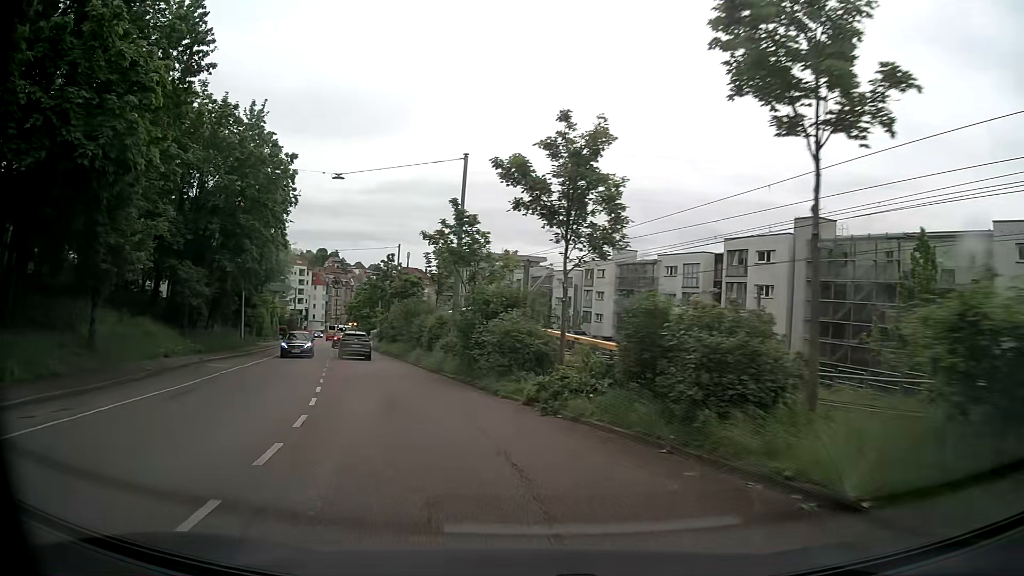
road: tertiary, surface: asphalt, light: Day
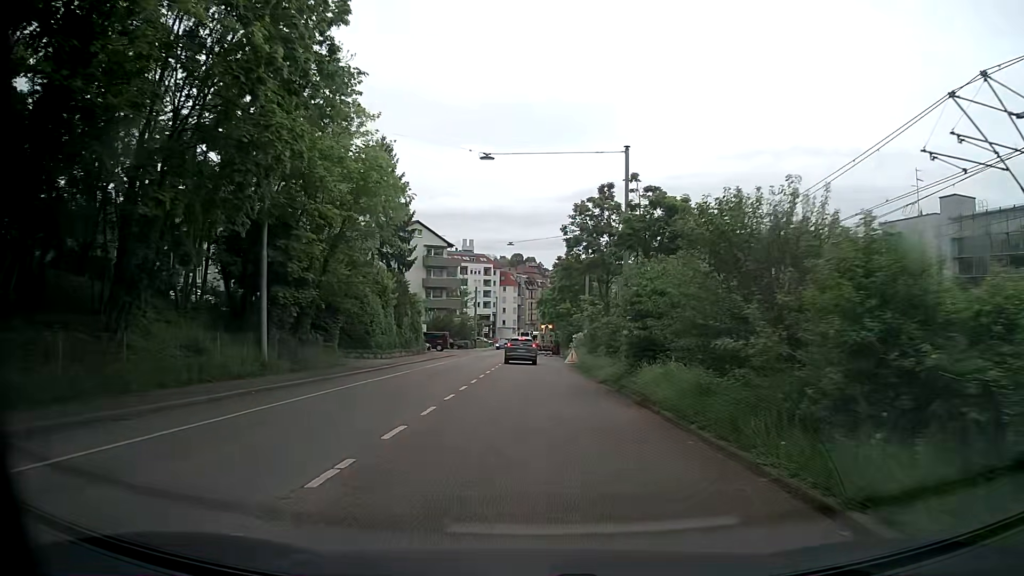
(-7.3, +30.3) m; -18°
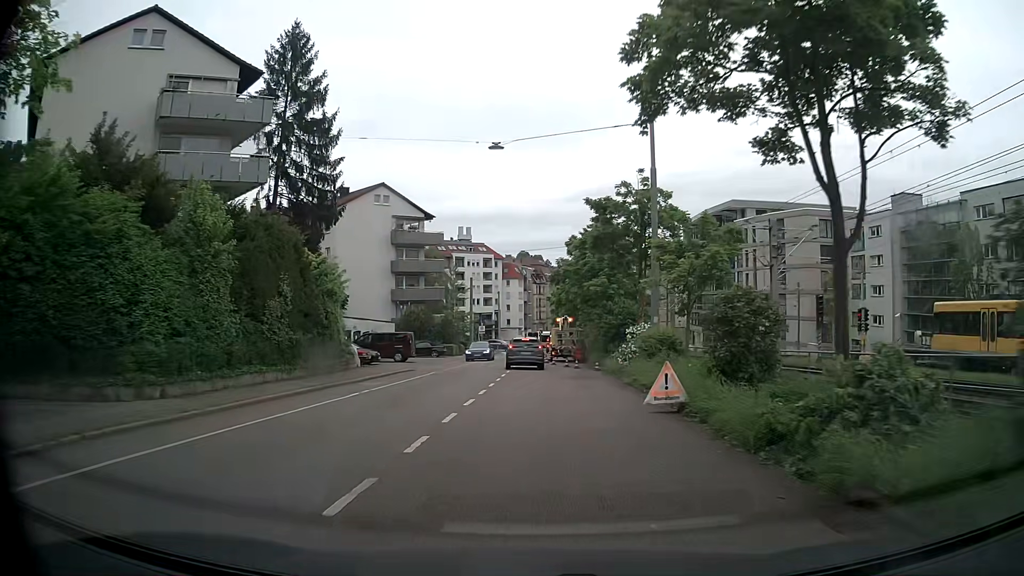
(-0.3, +24.7) m; -2°
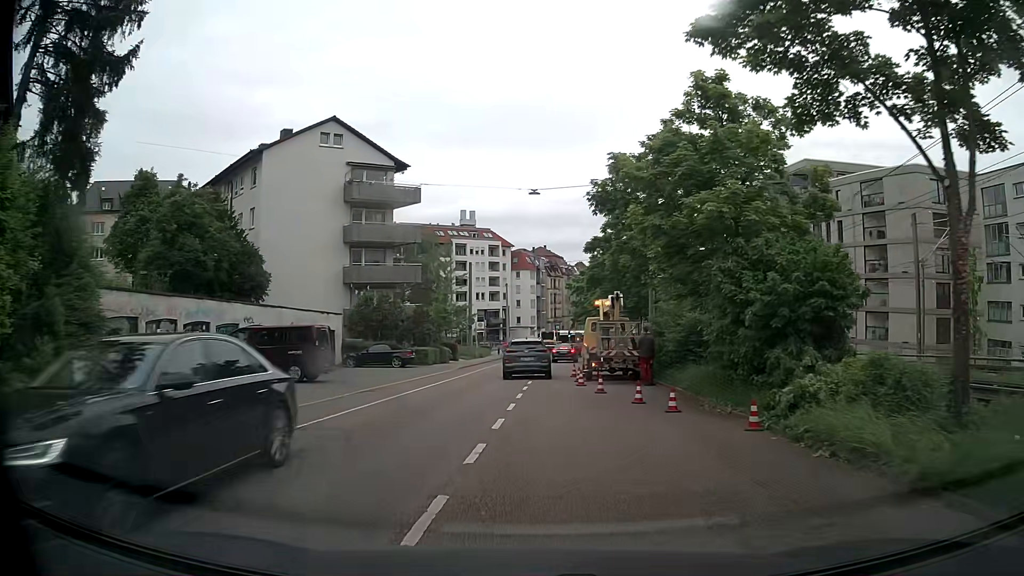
(-0.1, +21.2) m; -1°
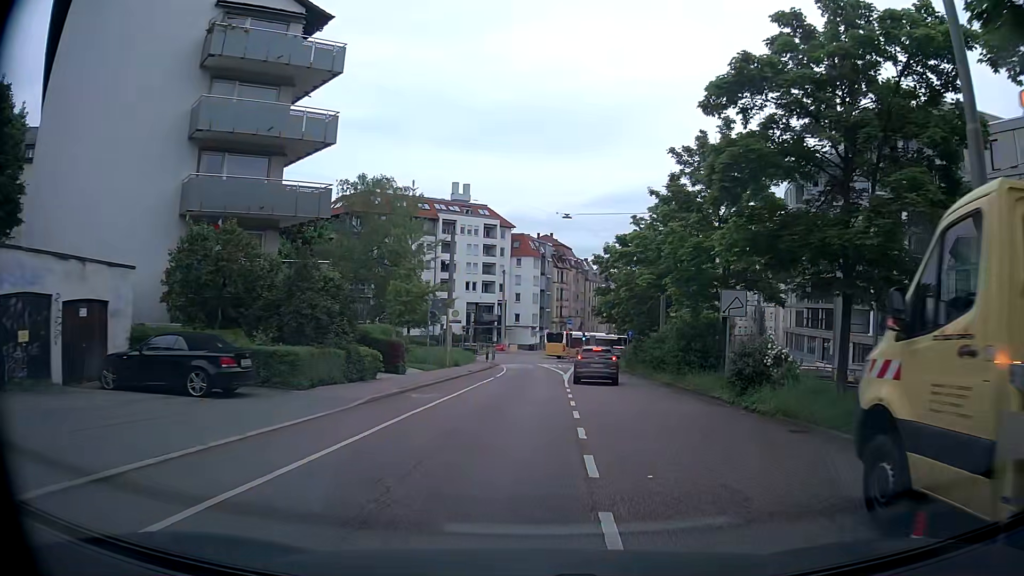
(-0.5, +24.2) m; 0°
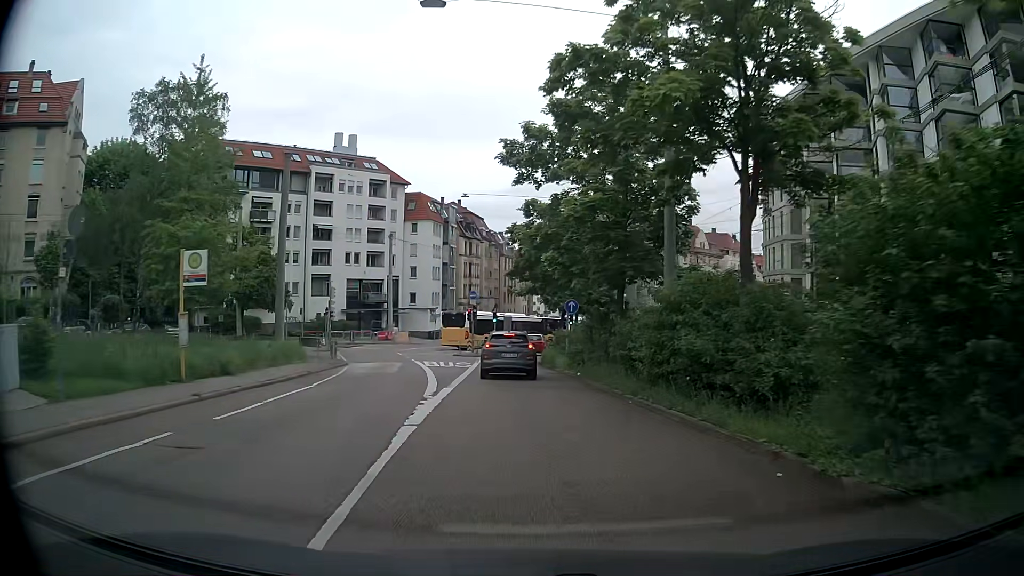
(+2.1, +22.5) m; +6°
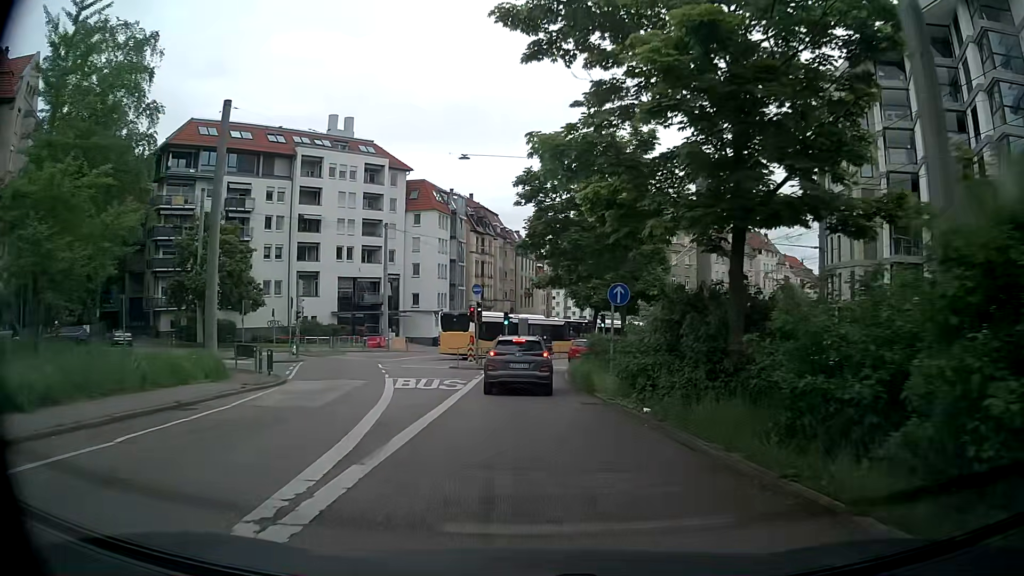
(+0.1, +10.4) m; 0°
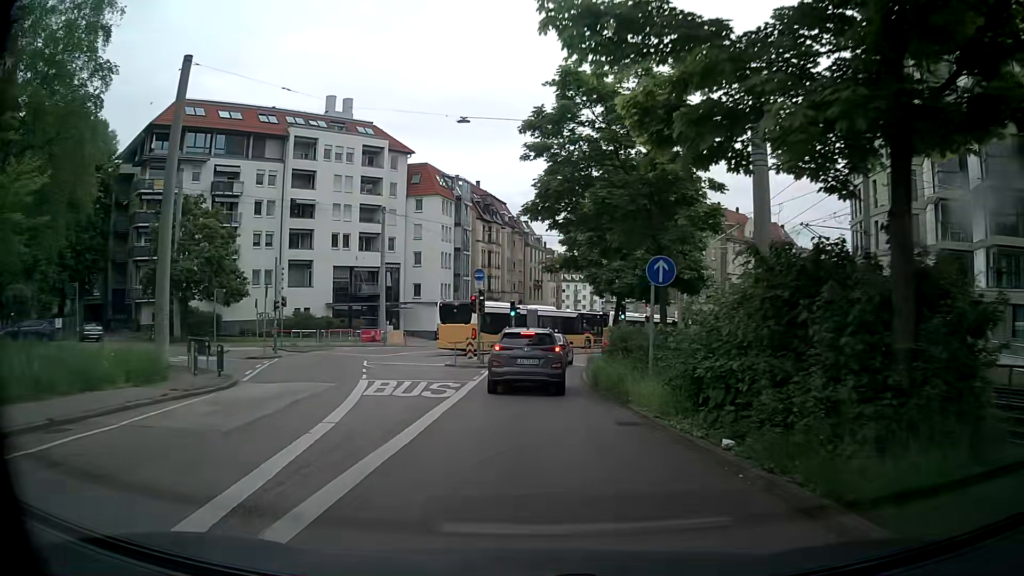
(-0.1, +4.7) m; -2°
